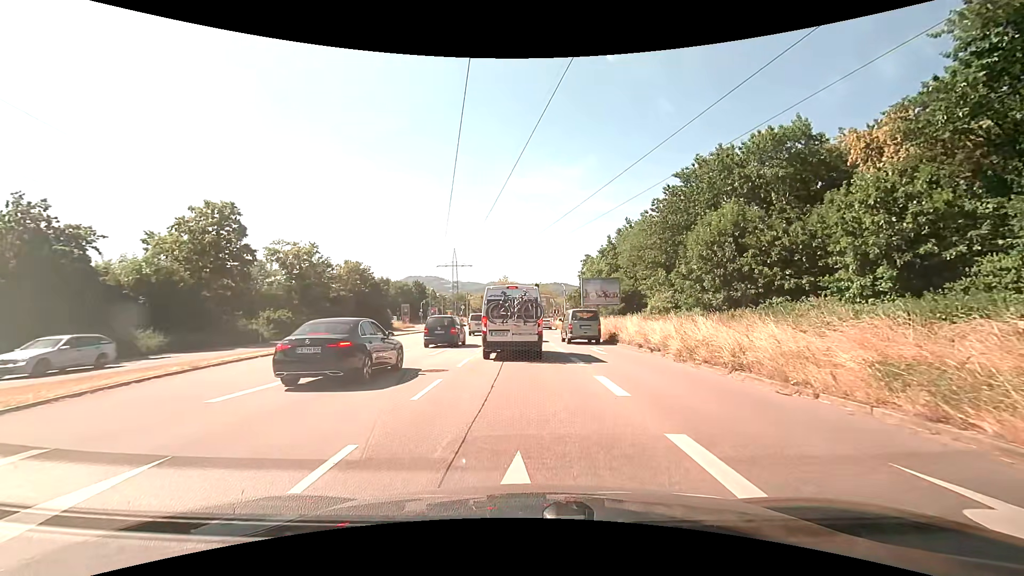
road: primary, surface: asphalt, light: Day
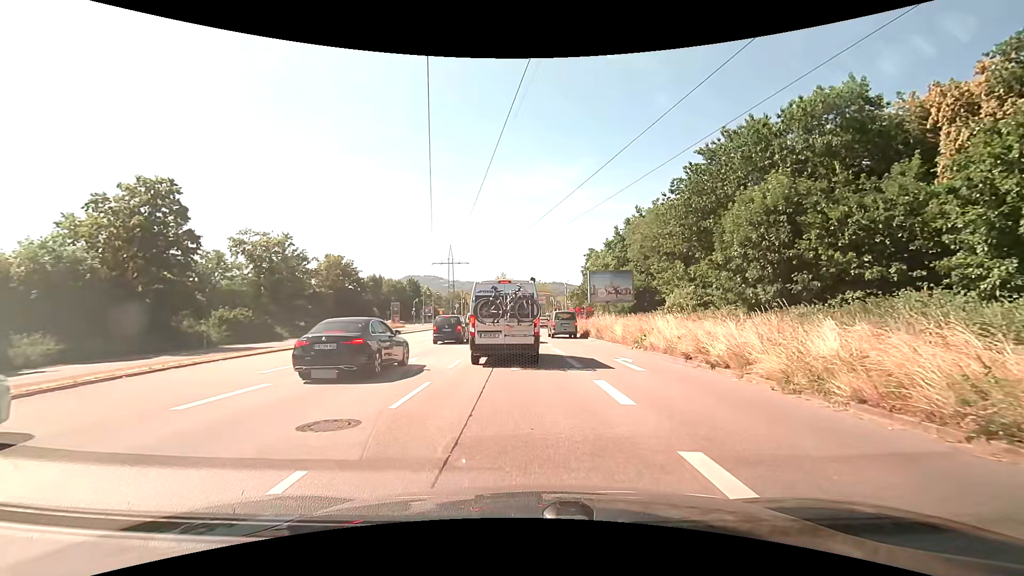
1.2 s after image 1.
(0.0, +6.8) m; 0°
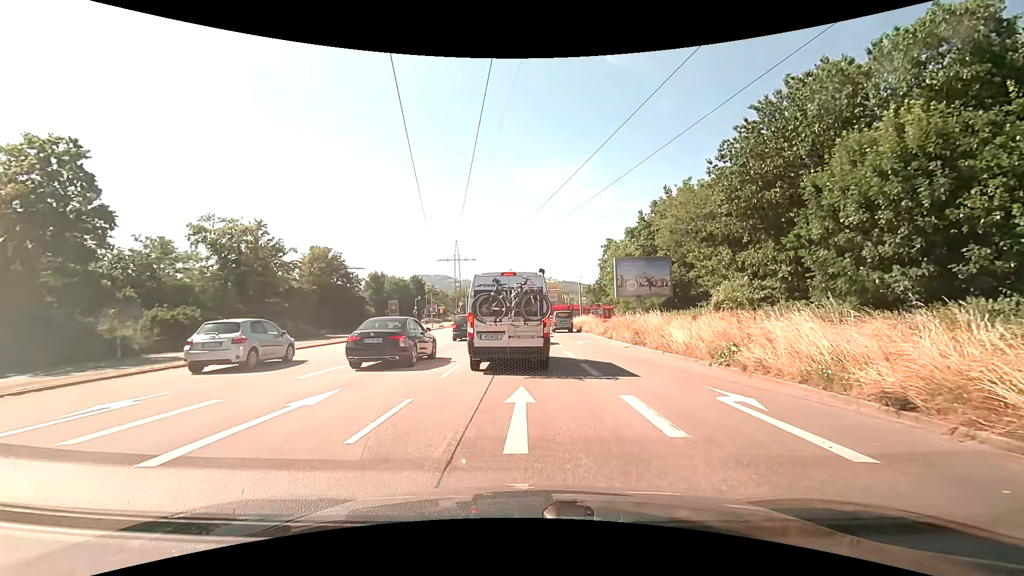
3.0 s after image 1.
(-0.1, +8.1) m; -1°
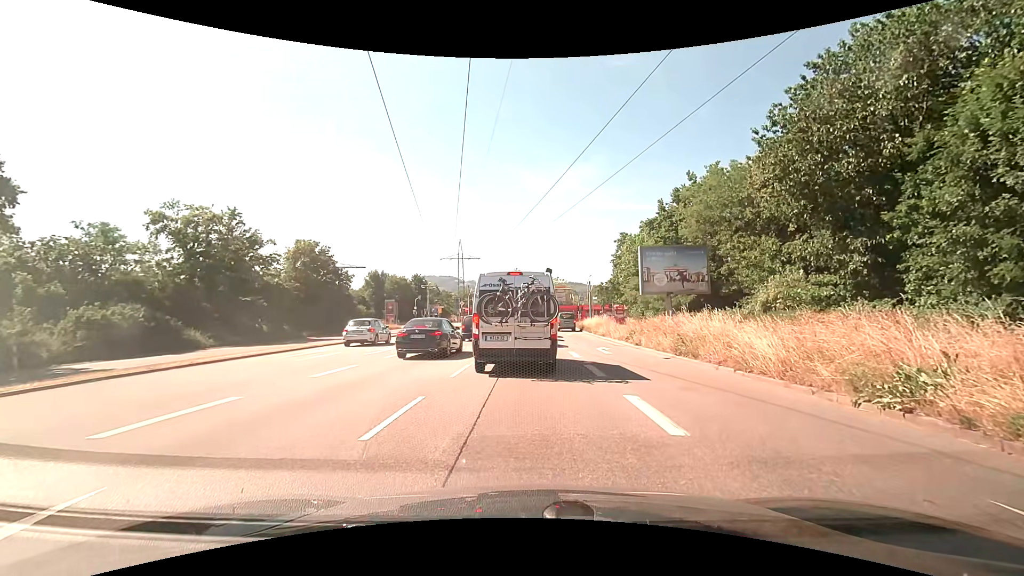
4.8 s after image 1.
(0.0, +5.7) m; -1°
